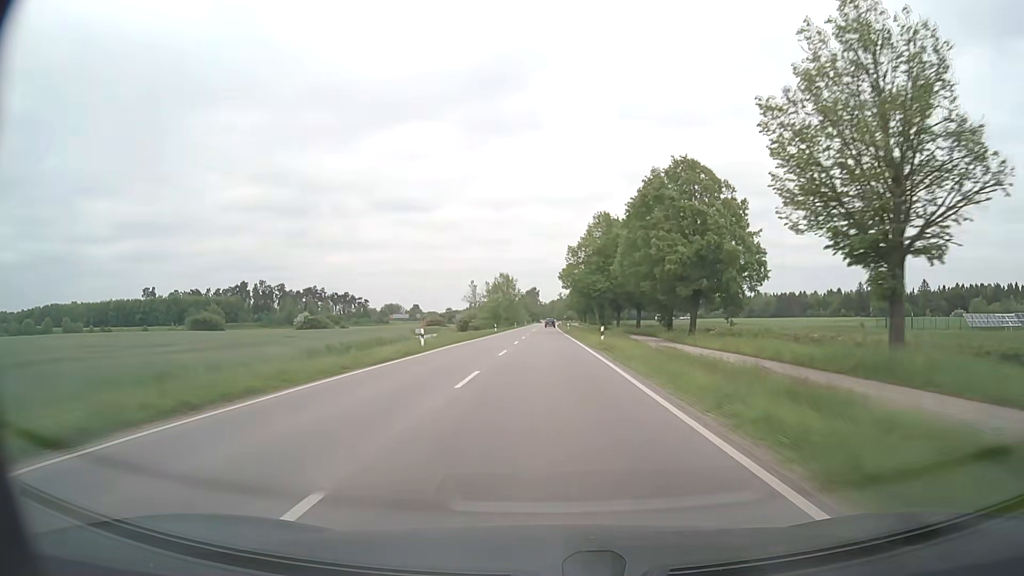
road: secondary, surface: asphalt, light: Day
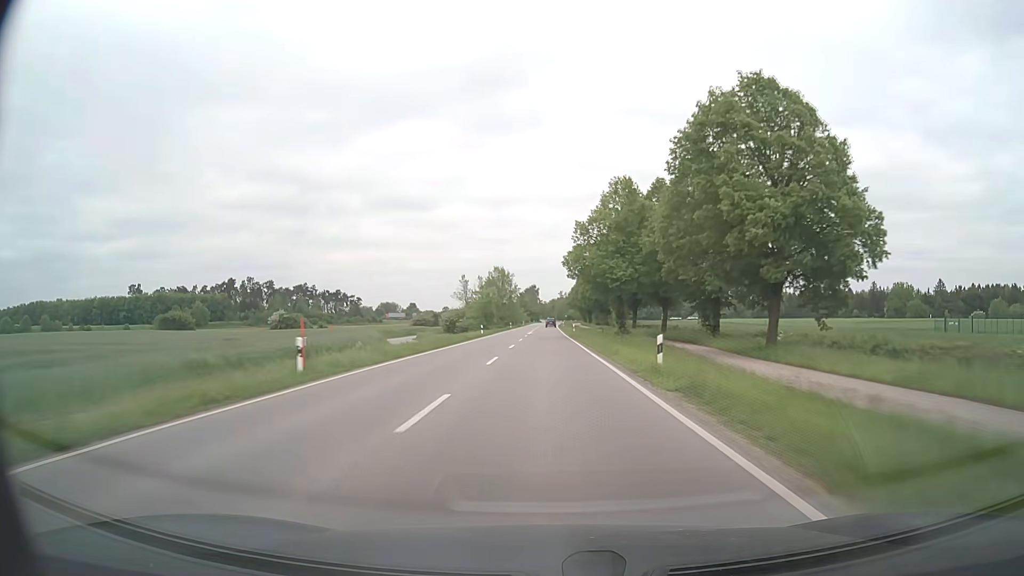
(0.0, +17.1) m; 0°
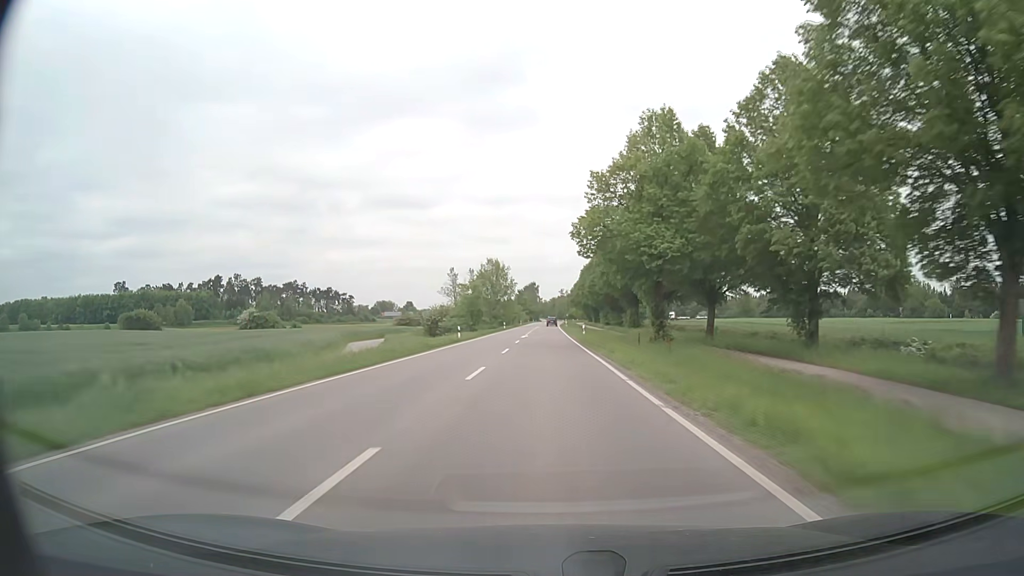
(0.0, +17.1) m; 0°
